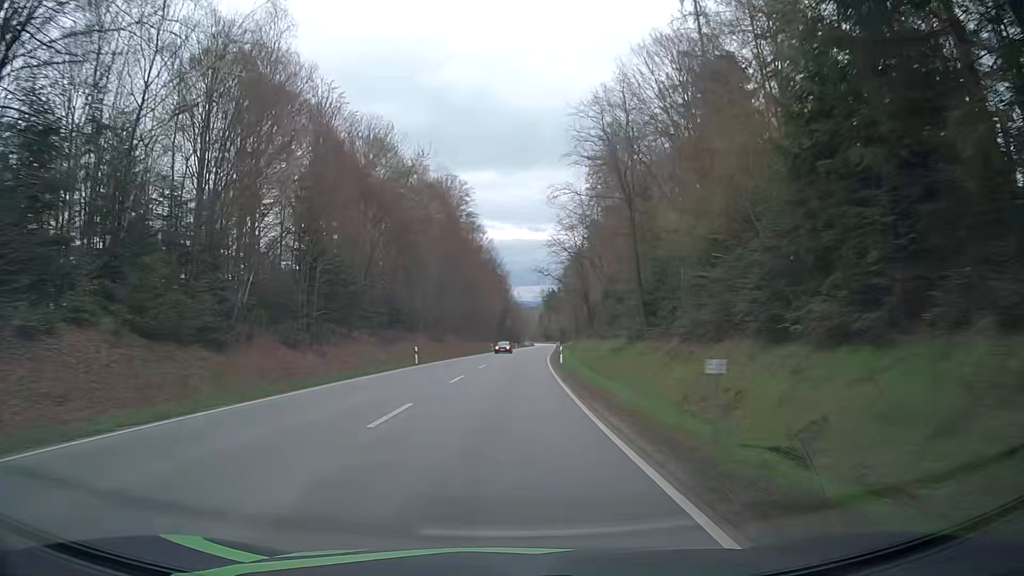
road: secondary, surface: asphalt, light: Day
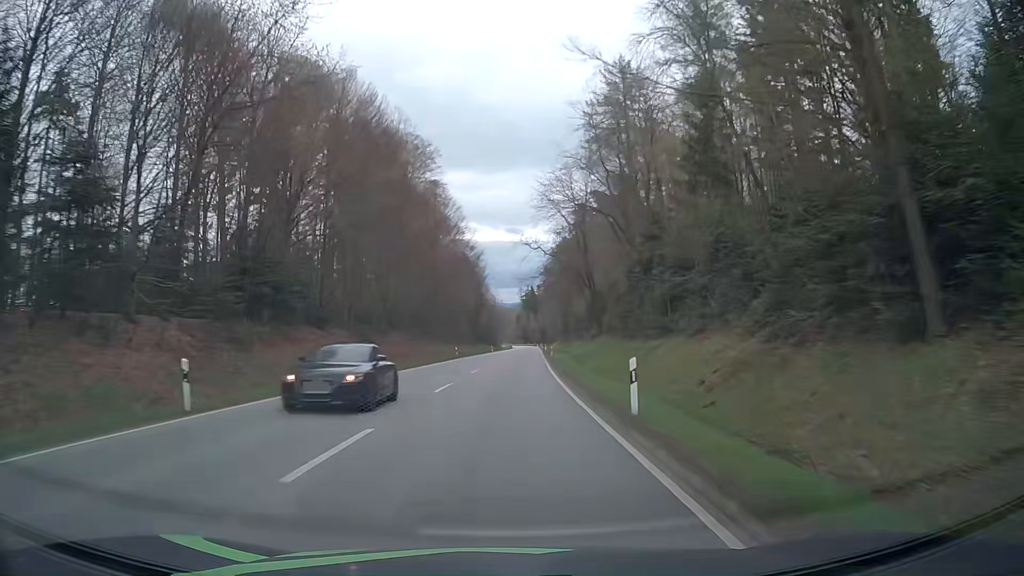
(+0.3, +28.1) m; +1°
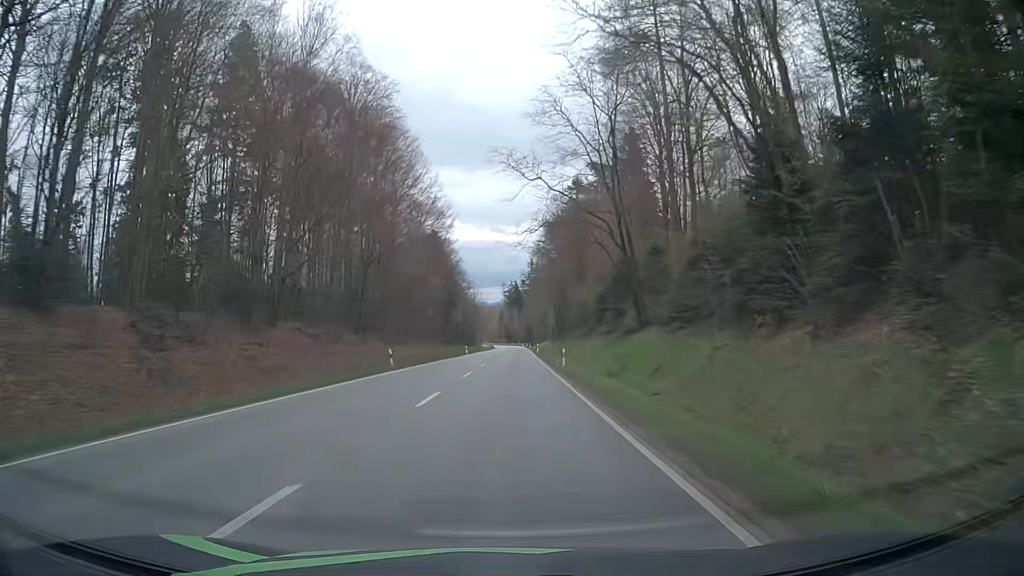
(+0.4, +28.0) m; +1°
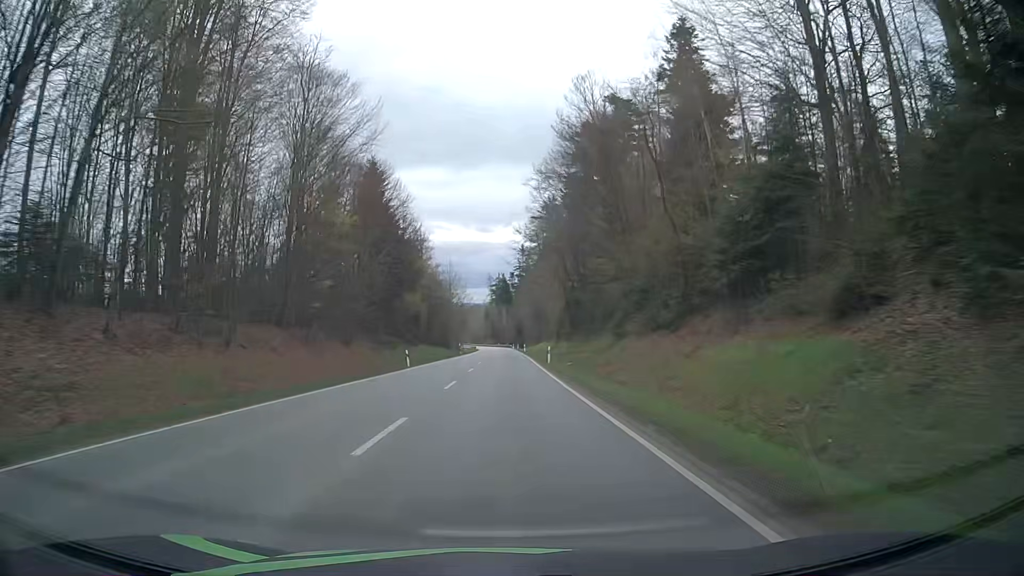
(+0.5, +41.9) m; +2°
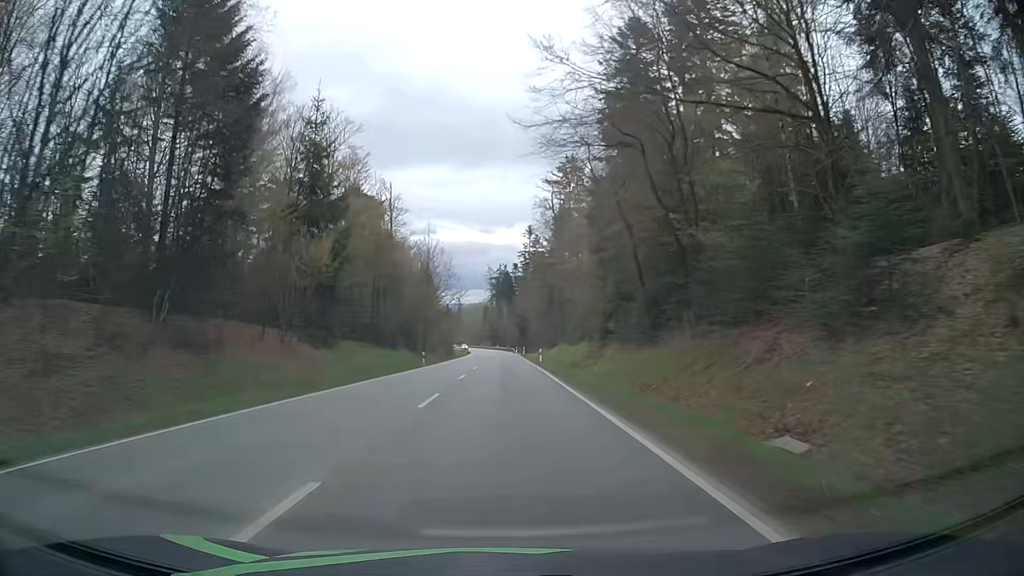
(-0.8, +41.6) m; -1°
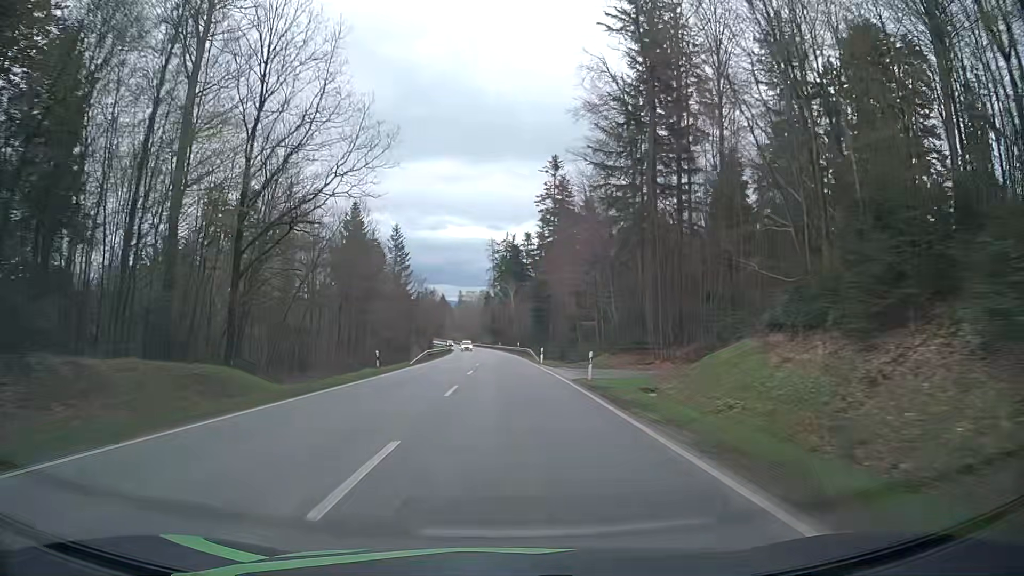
(-0.2, +69.1) m; 0°
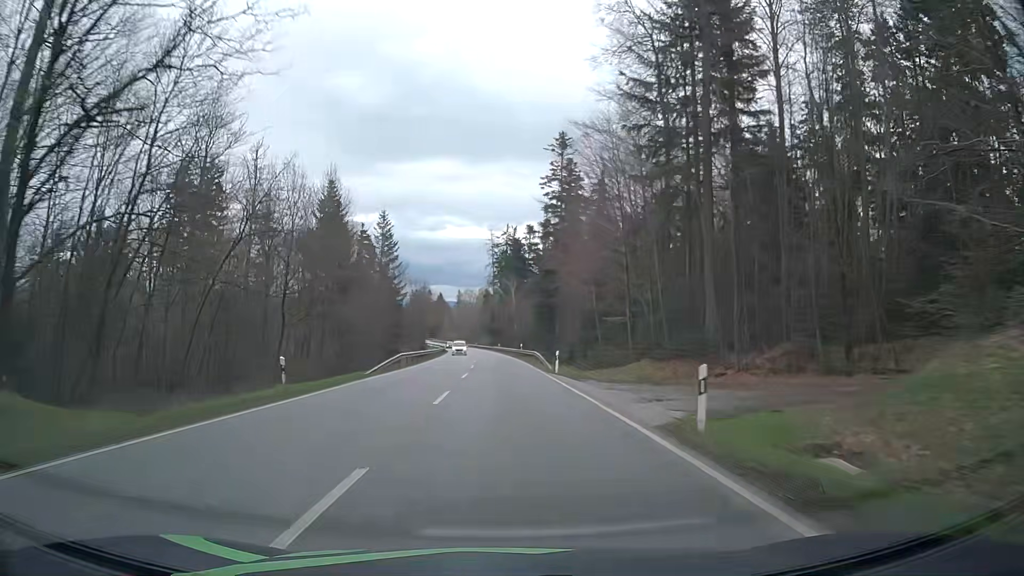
(0.0, +14.0) m; 0°
